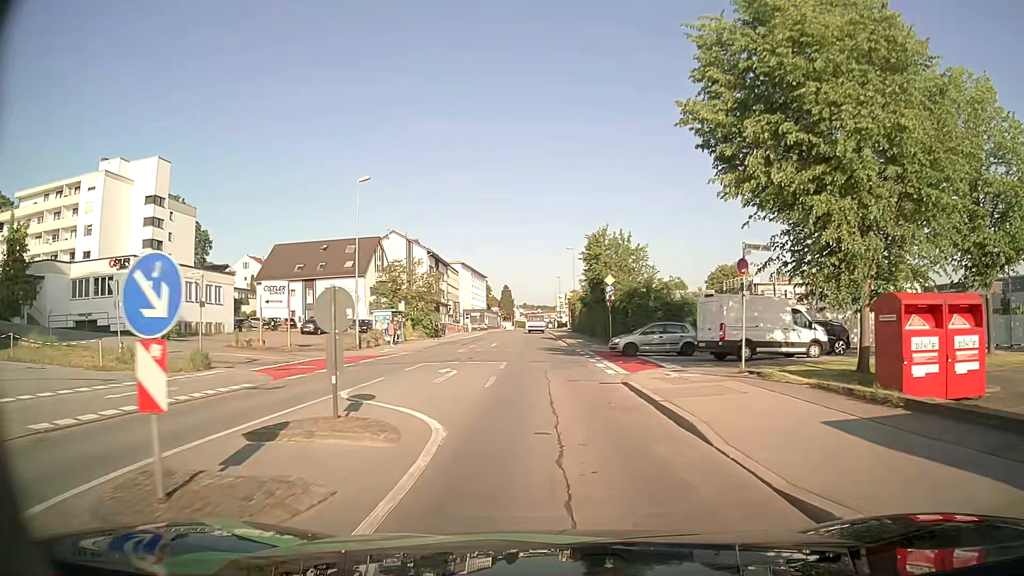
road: tertiary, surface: asphalt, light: Day
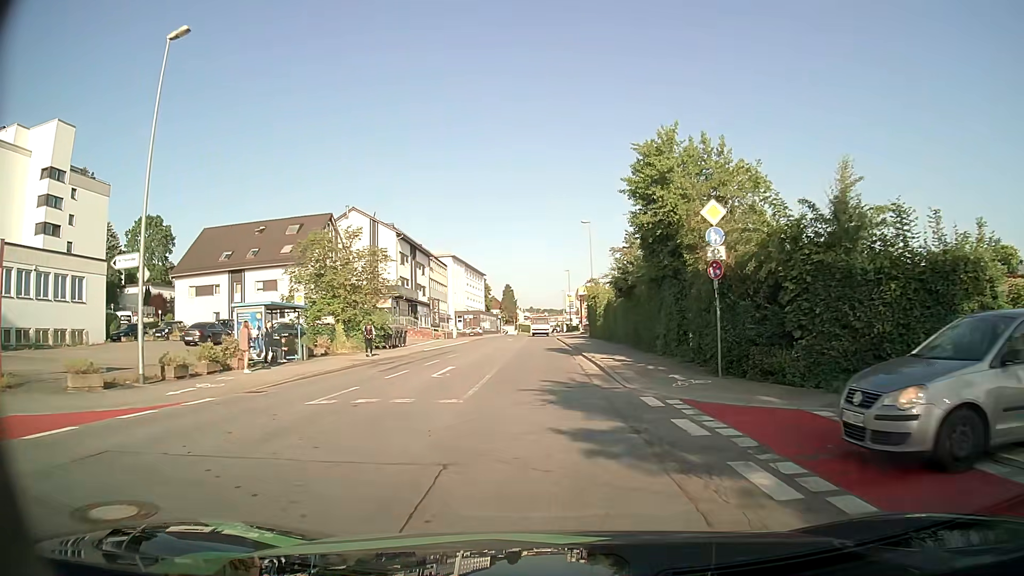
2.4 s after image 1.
(0.0, +23.4) m; 0°
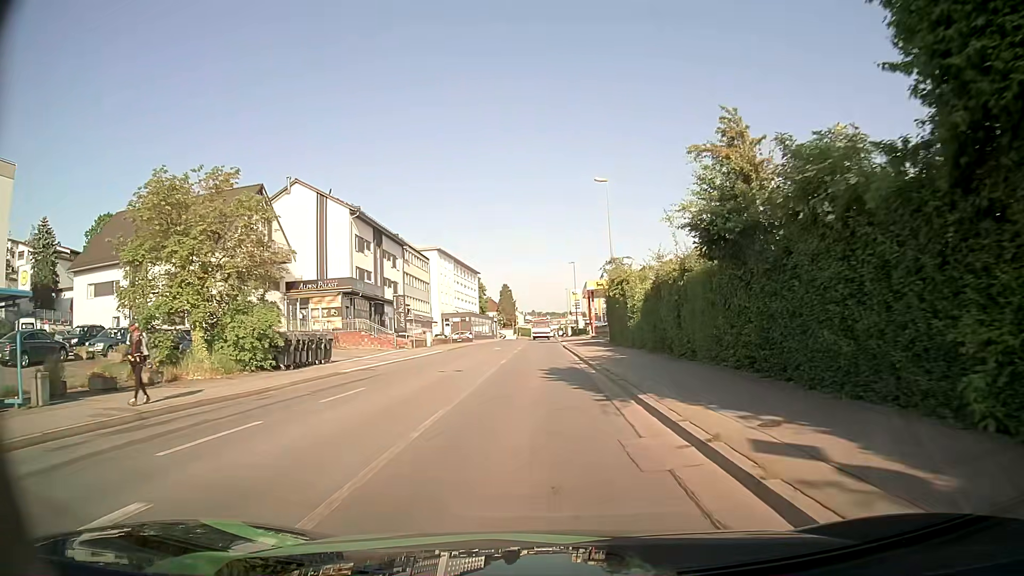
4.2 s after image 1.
(0.0, +18.0) m; -1°
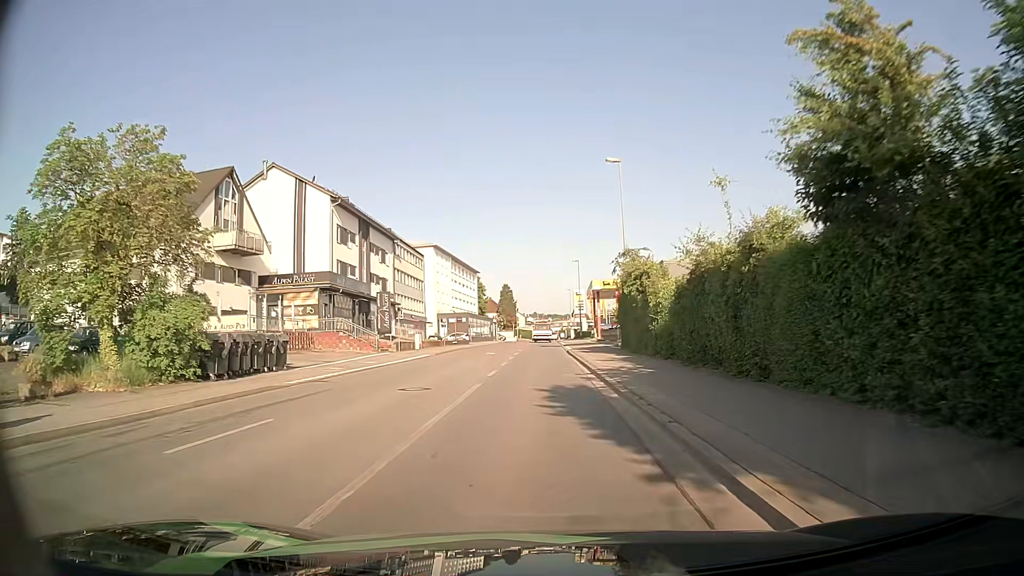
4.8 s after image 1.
(+0.1, +6.0) m; 0°
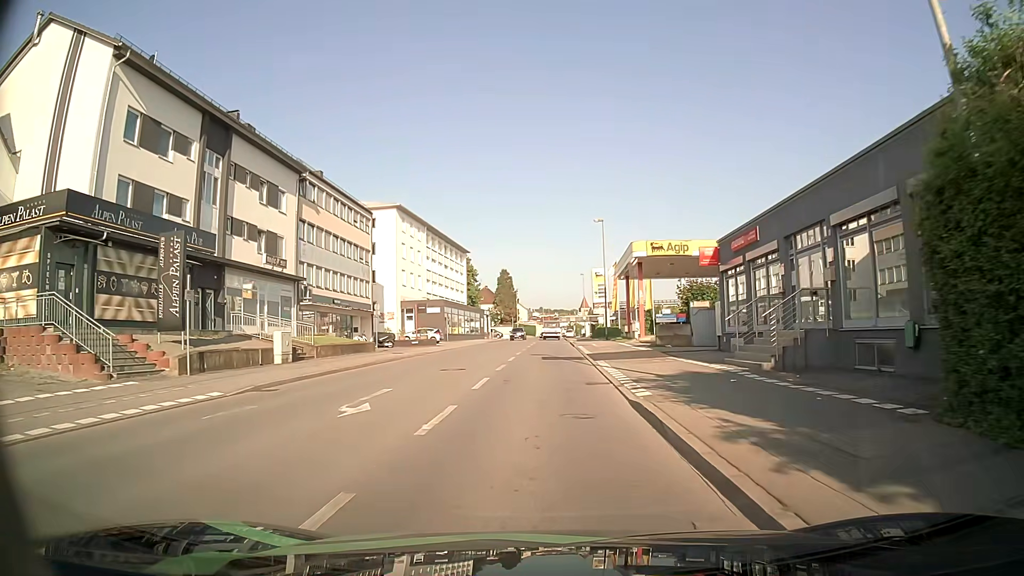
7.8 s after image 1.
(-0.1, +29.7) m; 0°
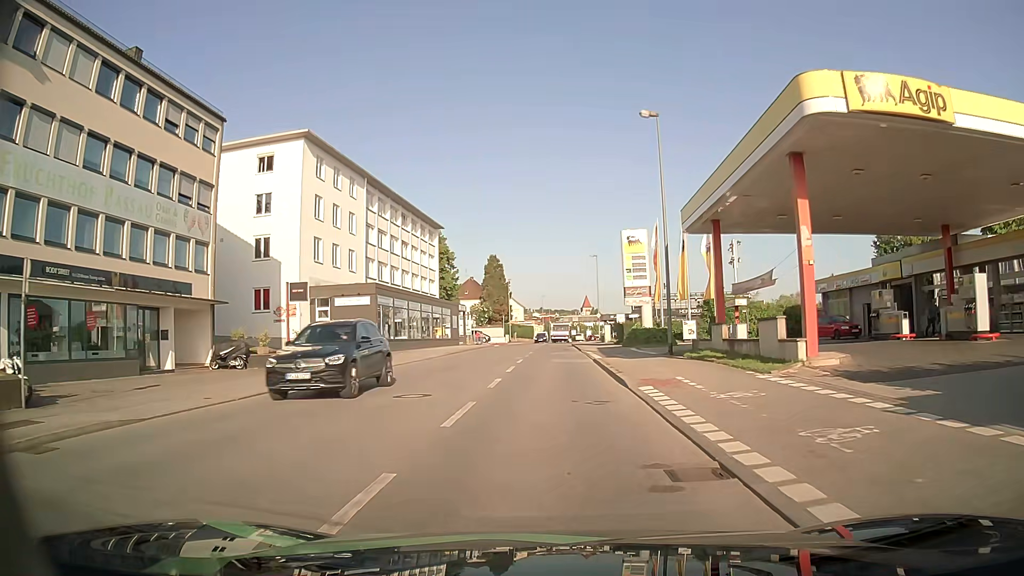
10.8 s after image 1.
(+0.1, +29.4) m; 0°
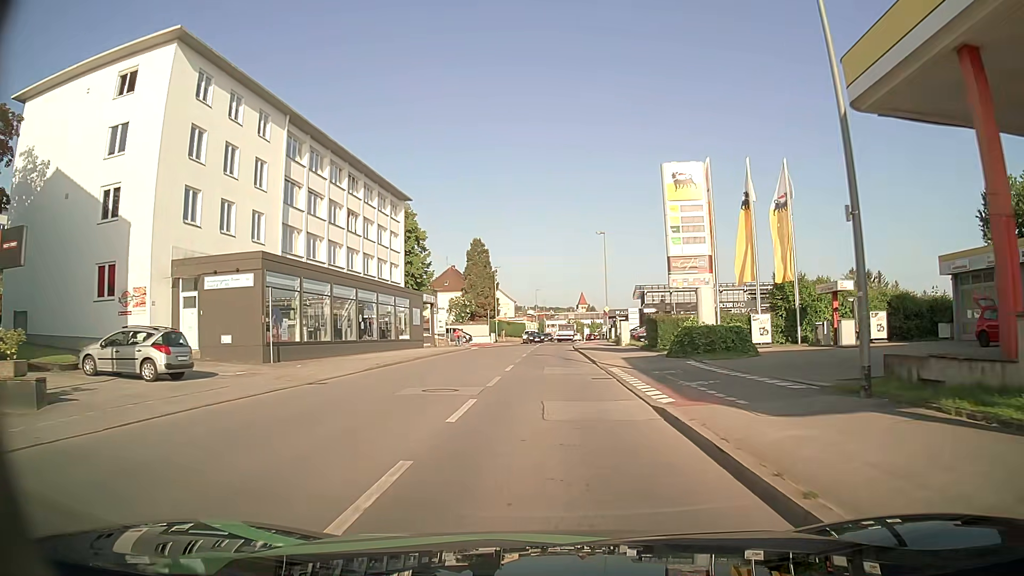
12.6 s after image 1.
(0.0, +17.7) m; 0°
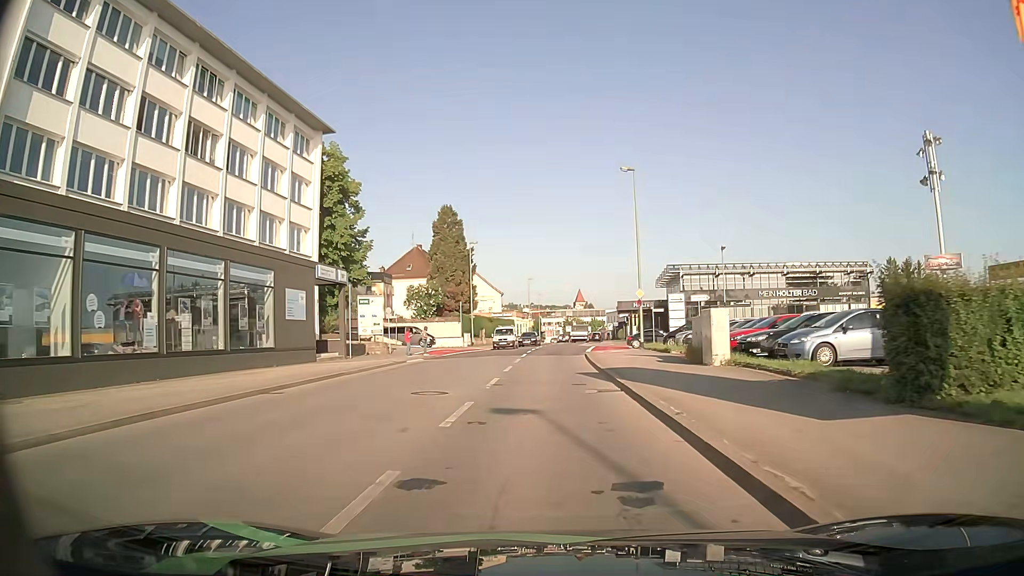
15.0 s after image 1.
(0.0, +24.8) m; 0°
(0, +10) (0, +20) (0, +30) (+1, +40) (+1, +50) (+2, +60) (+2, +70) (+3, +80) (+4, +90) (+5, +100) m
